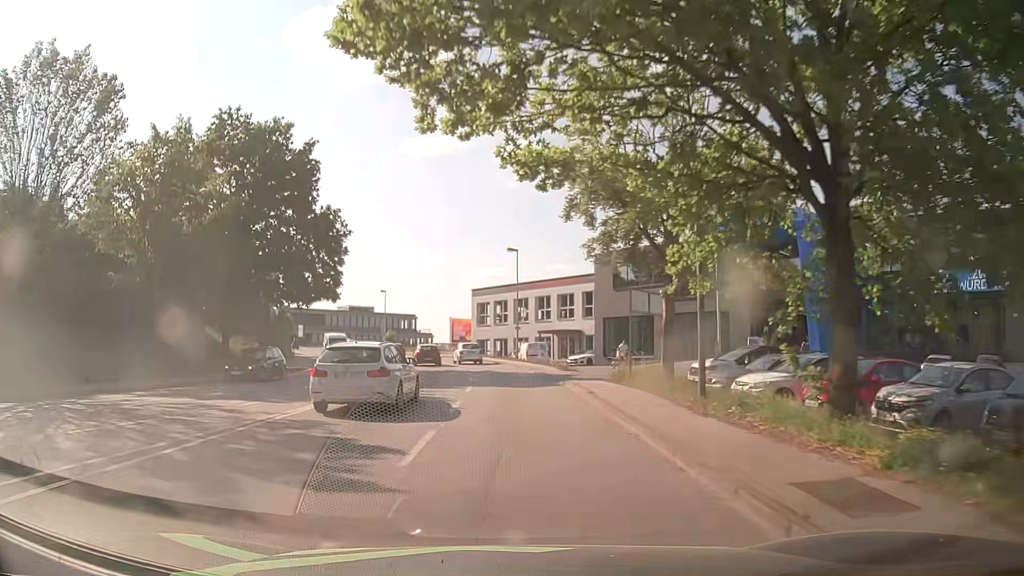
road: tertiary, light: Day
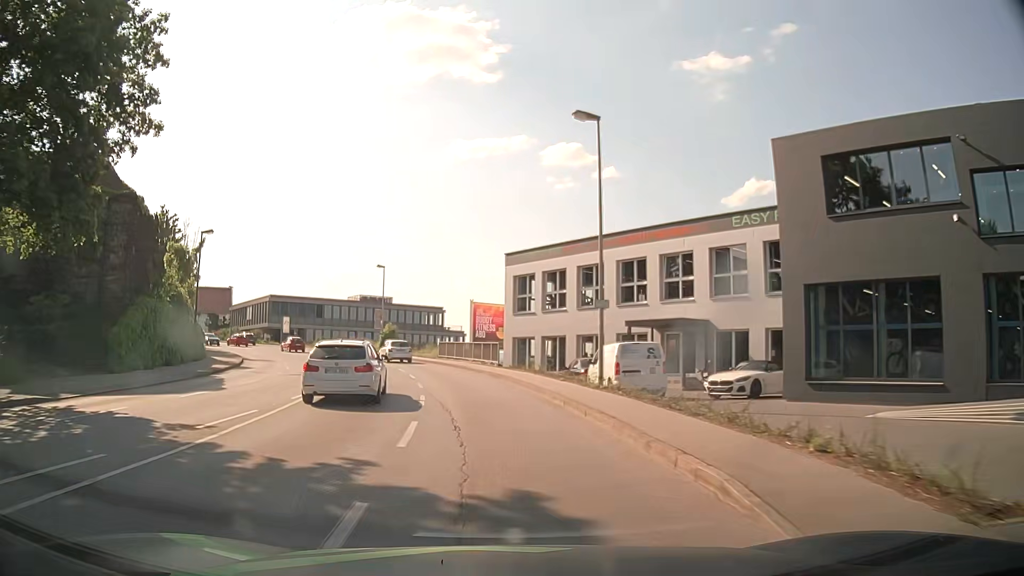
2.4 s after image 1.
(-0.2, +29.1) m; -3°
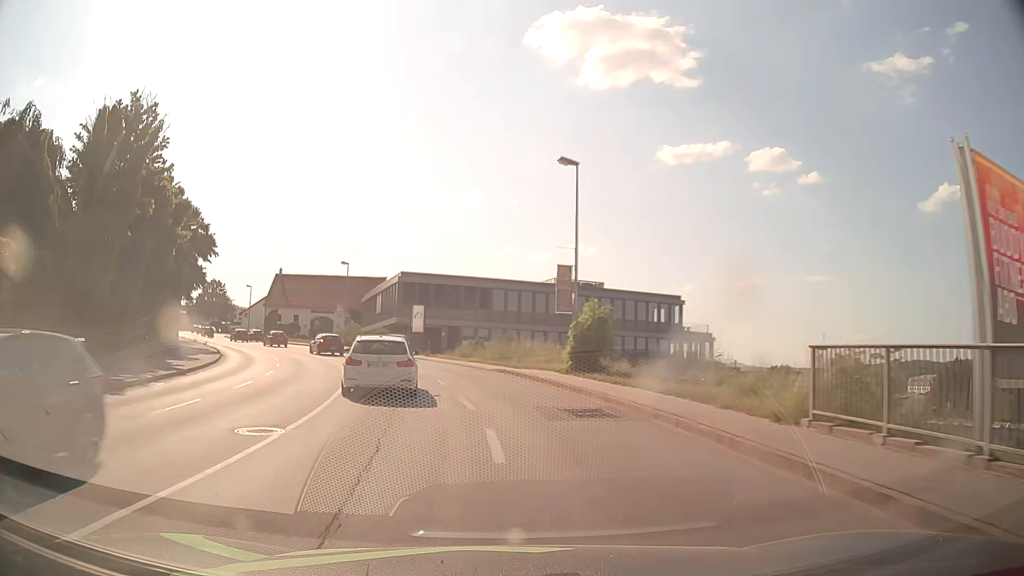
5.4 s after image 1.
(-5.6, +36.9) m; -18°
(0, +10) (-2, +20) (-5, +29) (-8, +39) (-13, +48) (-18, +56) (-24, +65) (-29, +73) (-35, +81) (-41, +89) m
